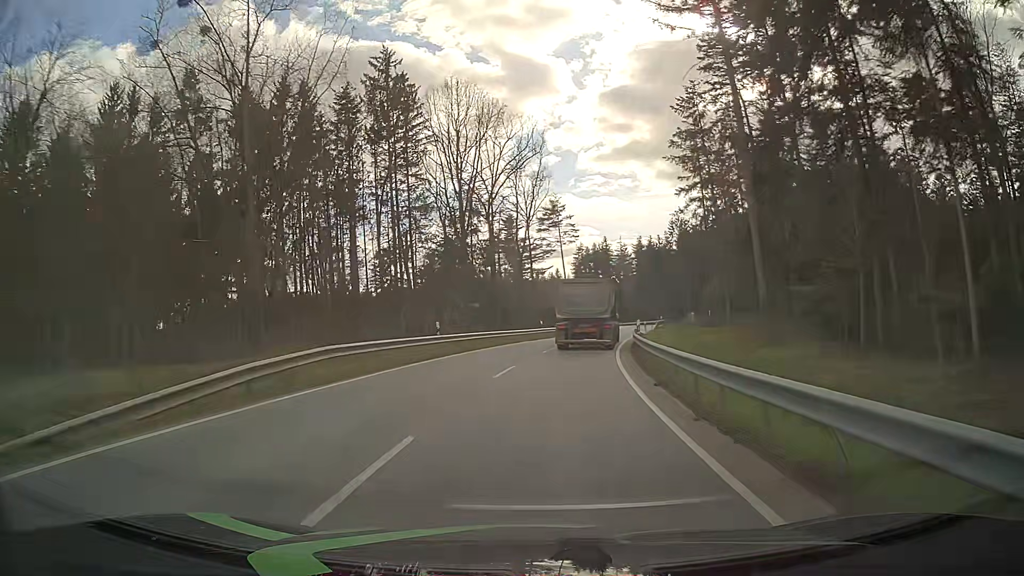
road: tertiary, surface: asphalt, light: Day
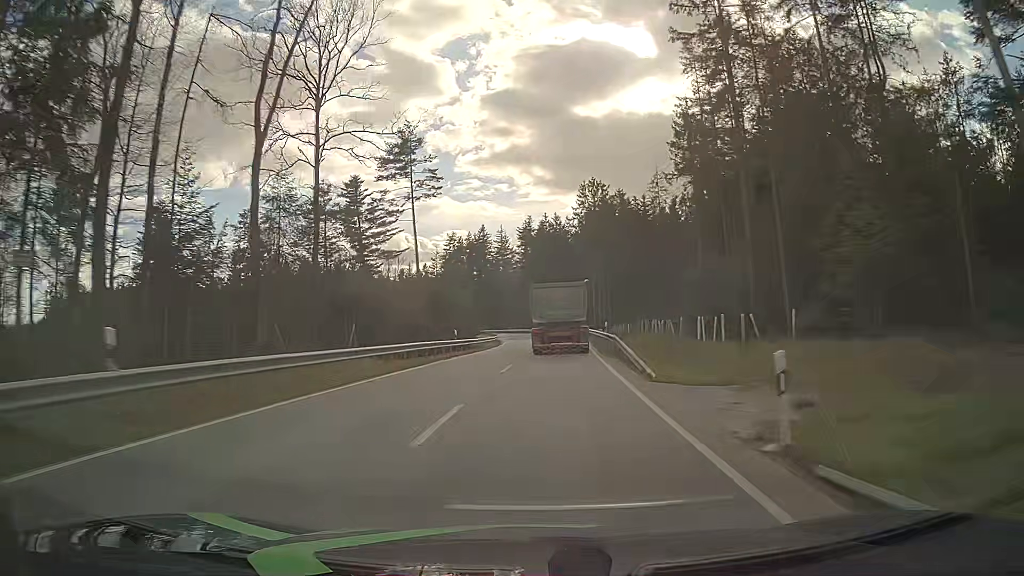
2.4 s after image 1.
(+4.4, +44.1) m; +12°
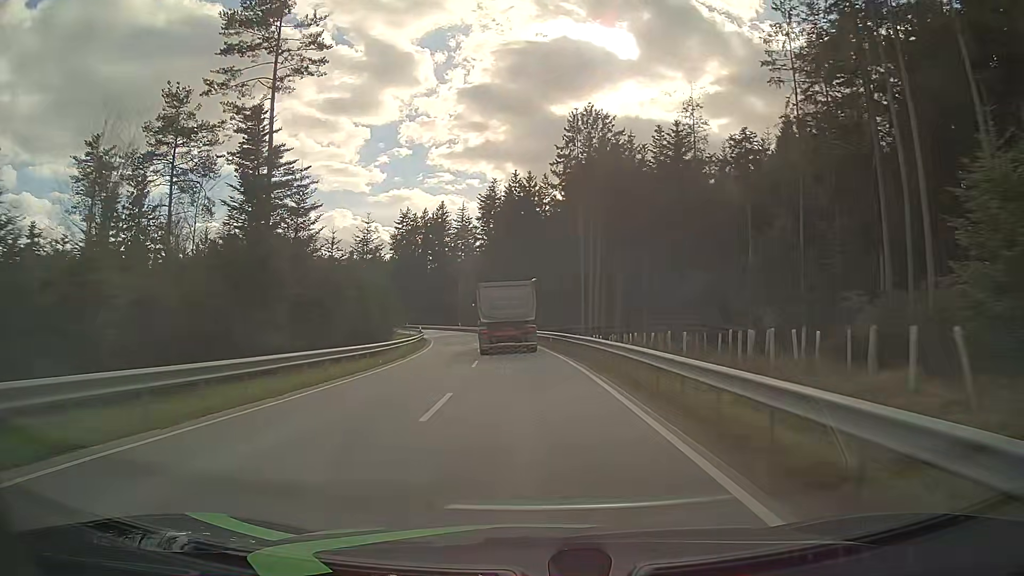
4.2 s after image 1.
(+1.0, +33.8) m; +3°
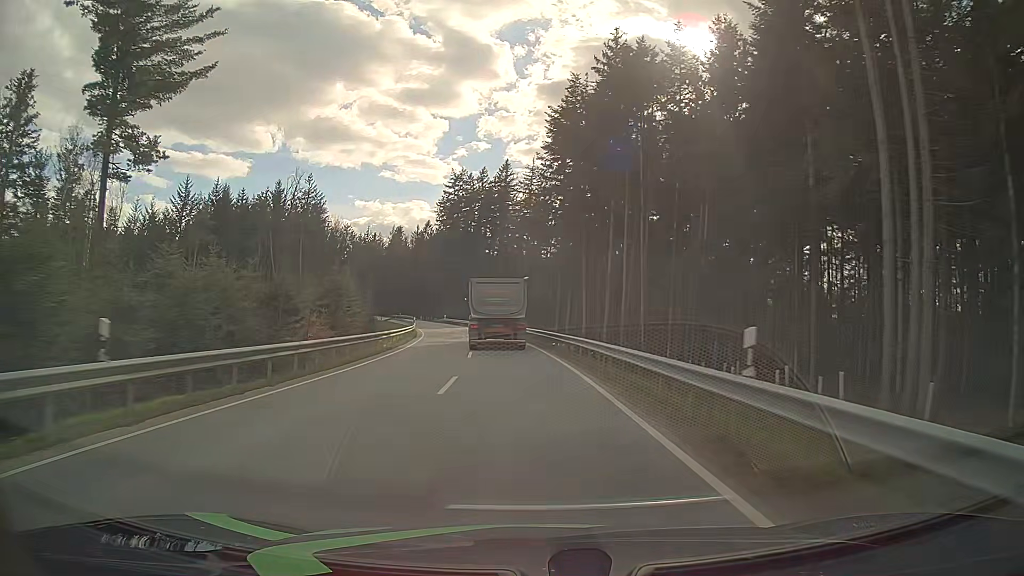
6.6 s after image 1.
(-2.1, +45.2) m; -6°
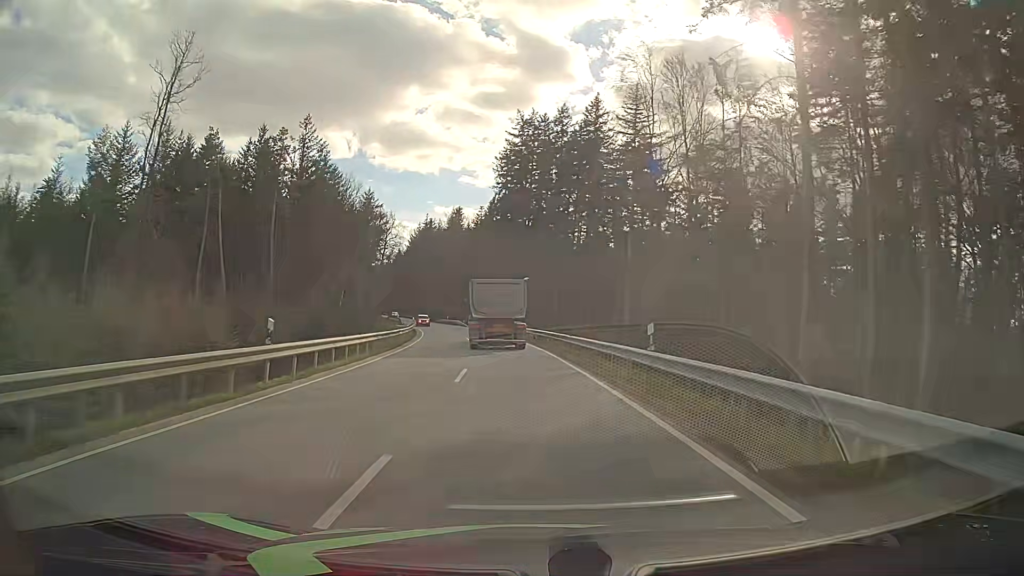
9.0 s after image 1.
(-2.8, +45.6) m; -7°
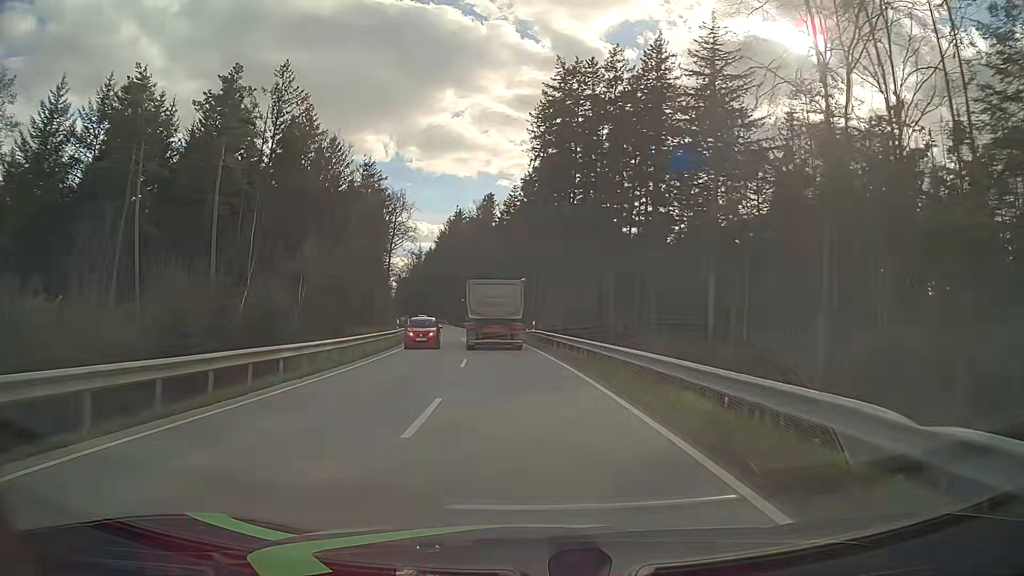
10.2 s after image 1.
(-0.7, +23.1) m; -4°
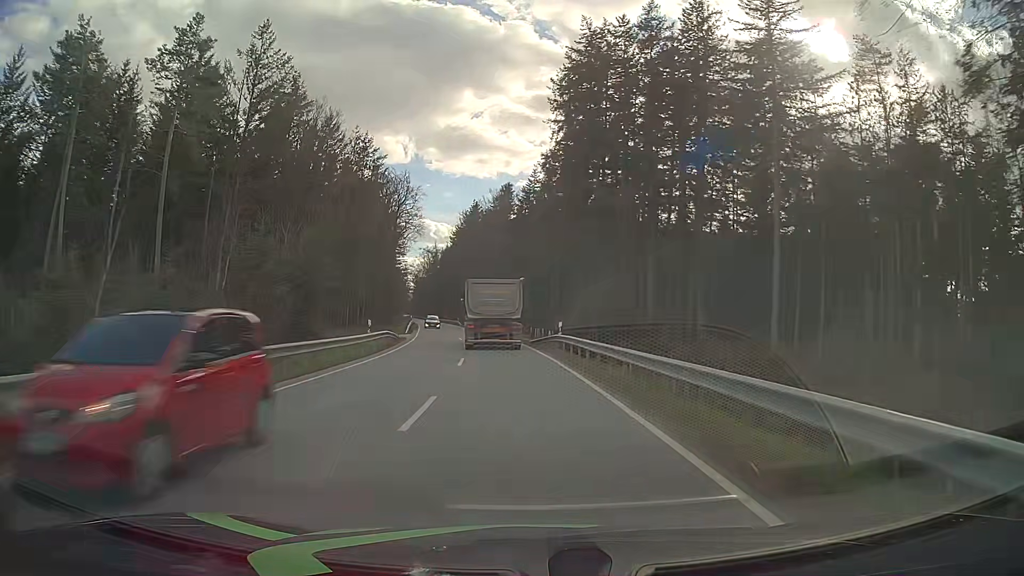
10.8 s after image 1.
(-0.1, +11.6) m; -1°
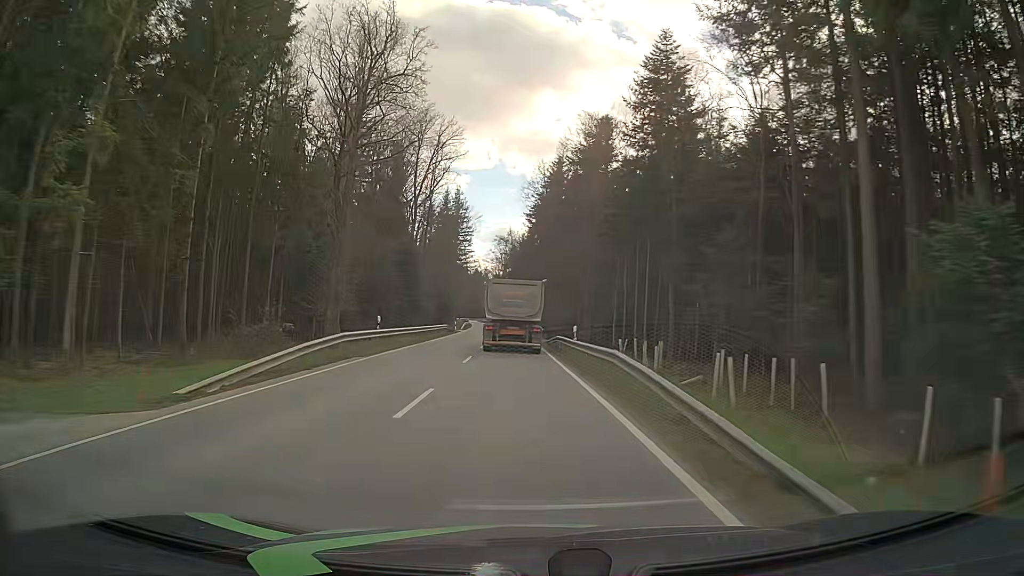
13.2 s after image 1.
(-3.2, +47.0) m; -8°
(0, +10) (0, +20) (-1, +30) (-1, +40) (-1, +50) (-2, +60) (-2, +70) (-3, +80) (-4, +90) (-5, +100) m
